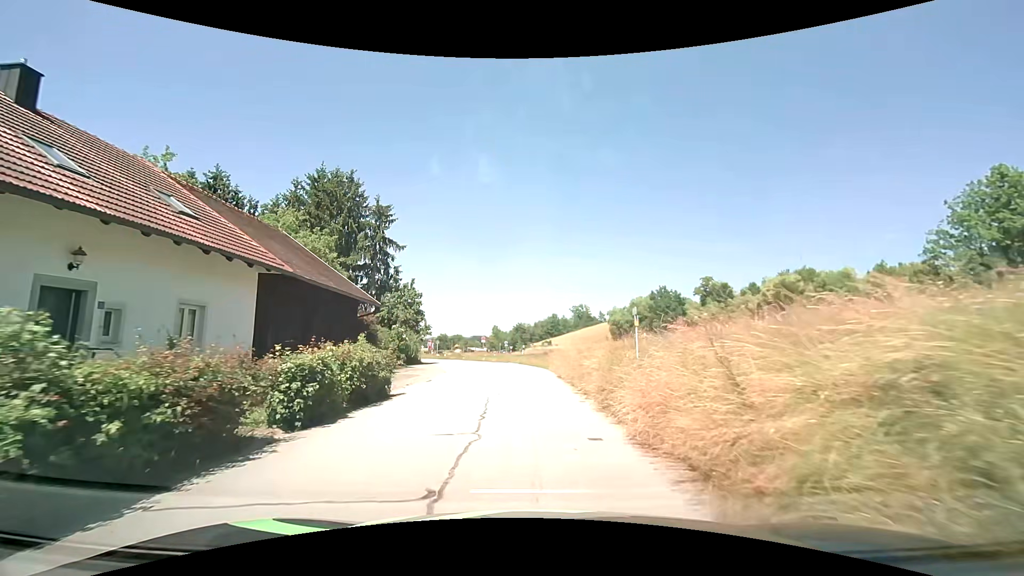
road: residential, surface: asphalt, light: Day
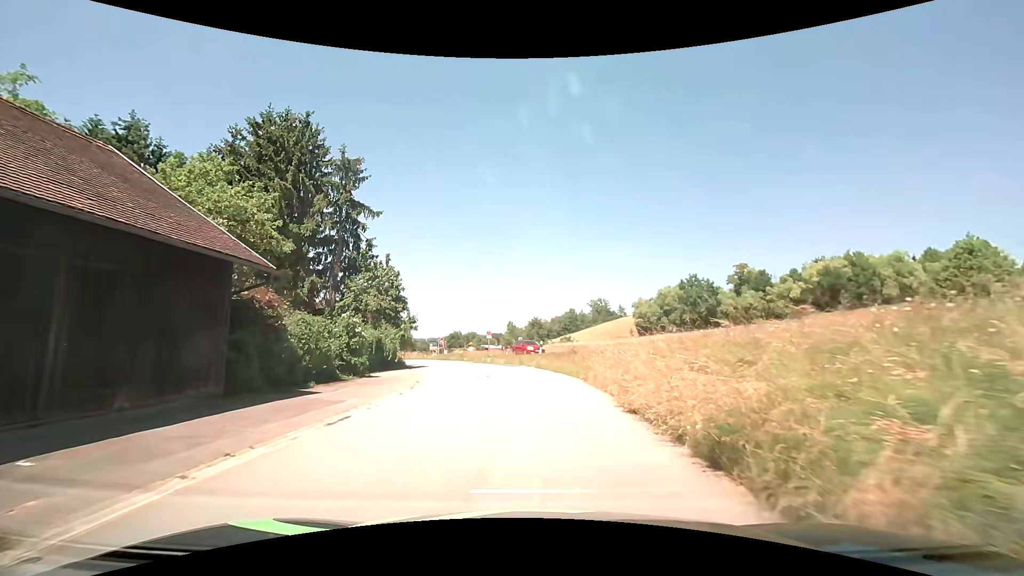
(-0.3, +12.5) m; -2°
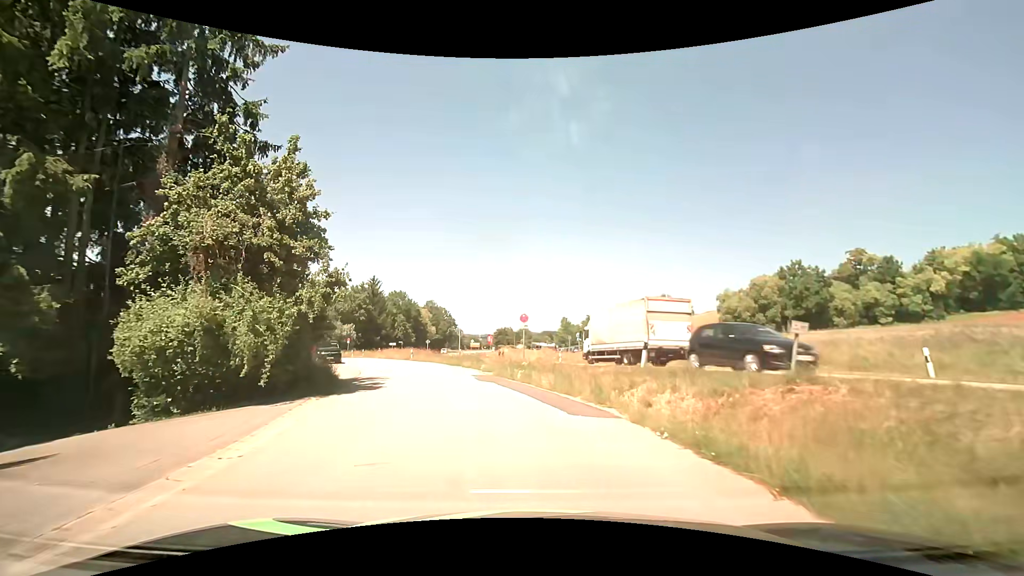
(-0.8, +21.3) m; -6°
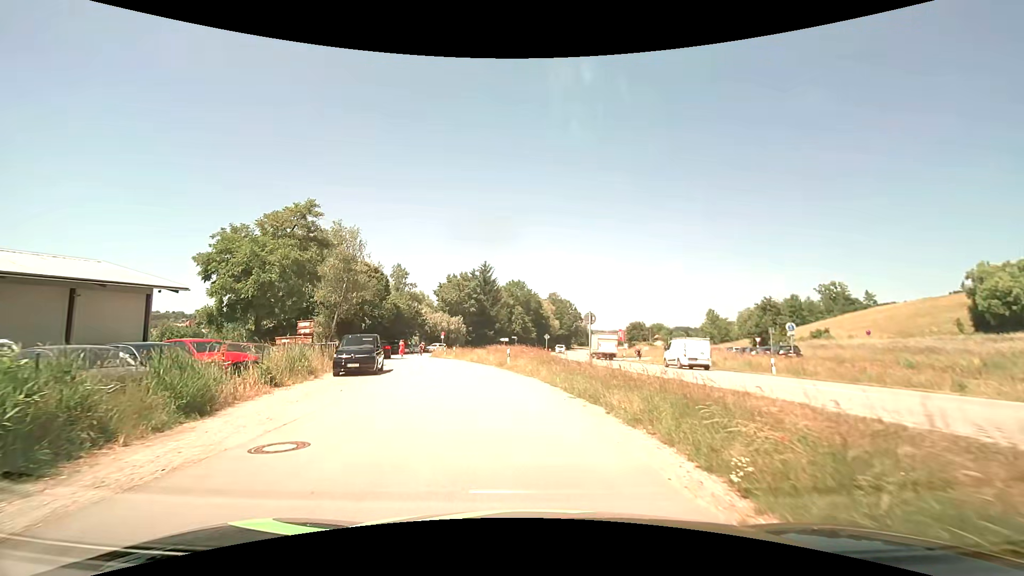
(-2.6, +20.2) m; -14°
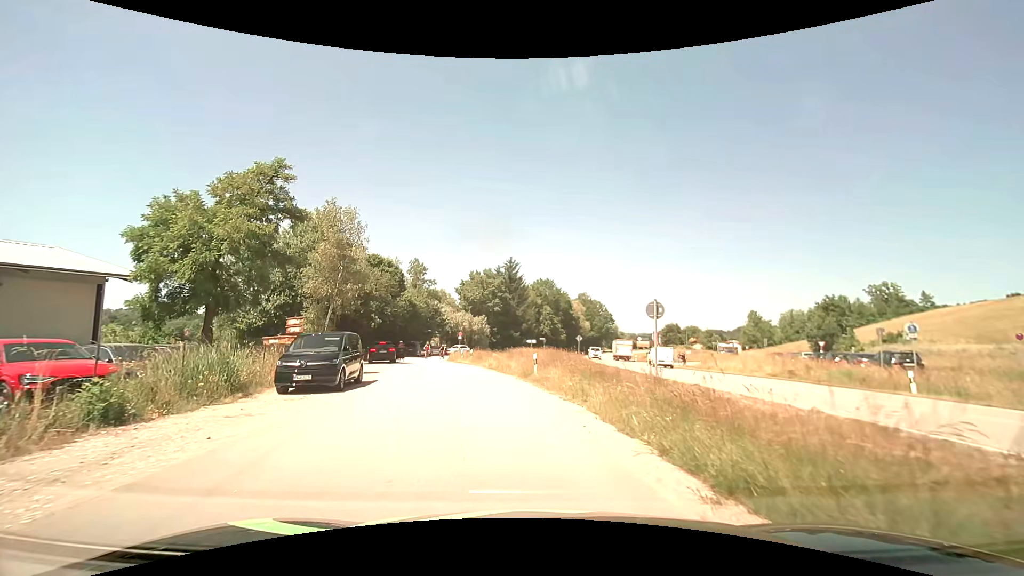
(-0.3, +7.5) m; -4°
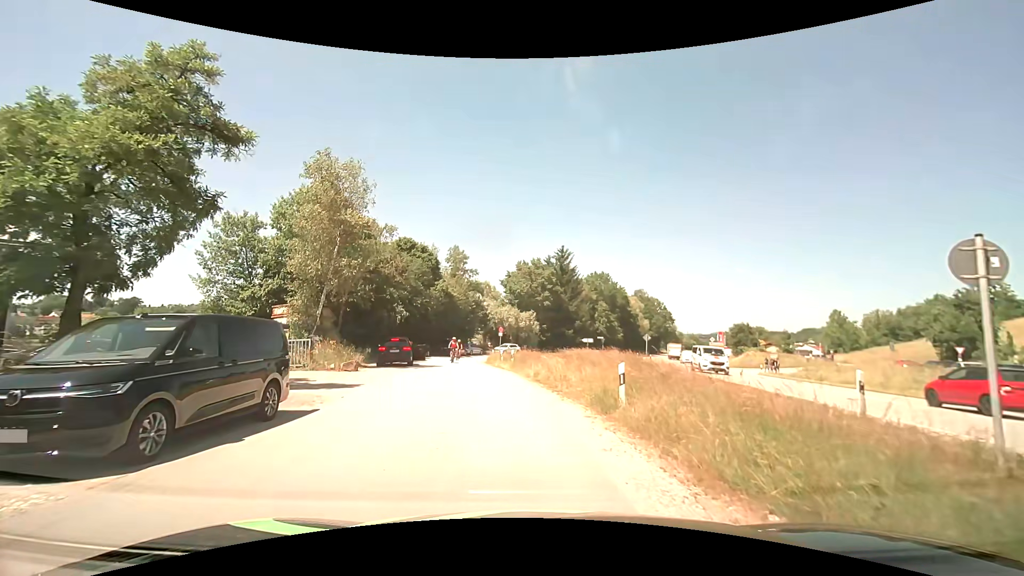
(-0.5, +9.8) m; -5°
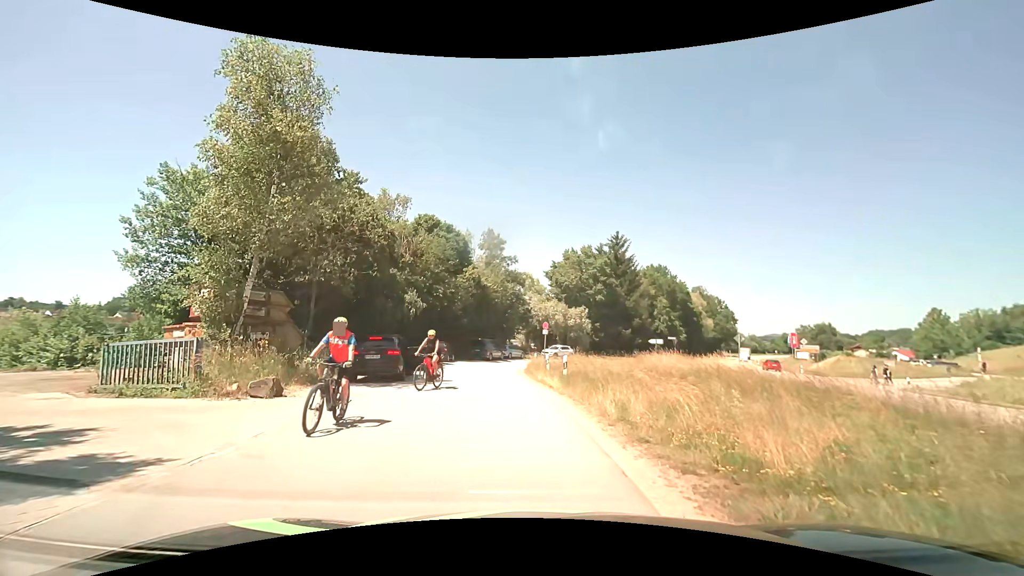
(-0.5, +11.0) m; -5°
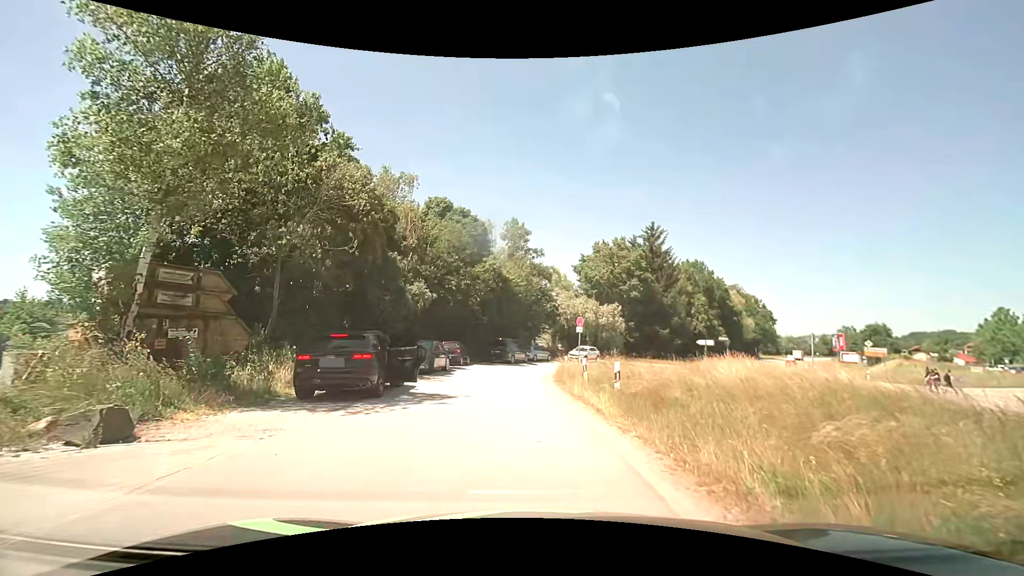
(-0.1, +5.8) m; -3°
(0, +10) (-1, +20) (0, +30) (+1, +40) (+7, +48) (+16, +46) (+22, +39) (+21, +29) (+18, +19) (+15, +10) m
